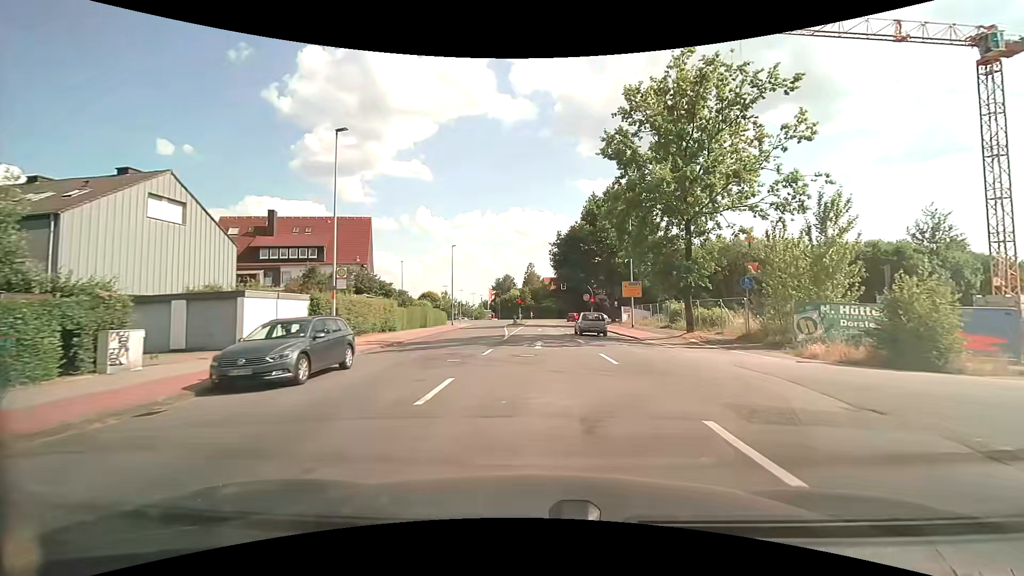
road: tertiary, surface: asphalt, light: Day
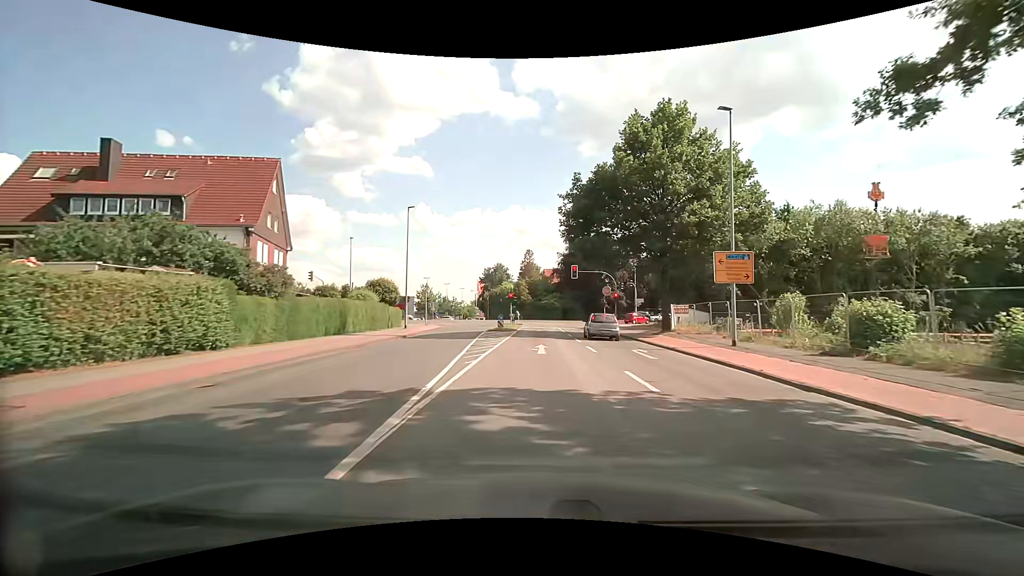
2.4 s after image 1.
(0.0, +22.5) m; 0°
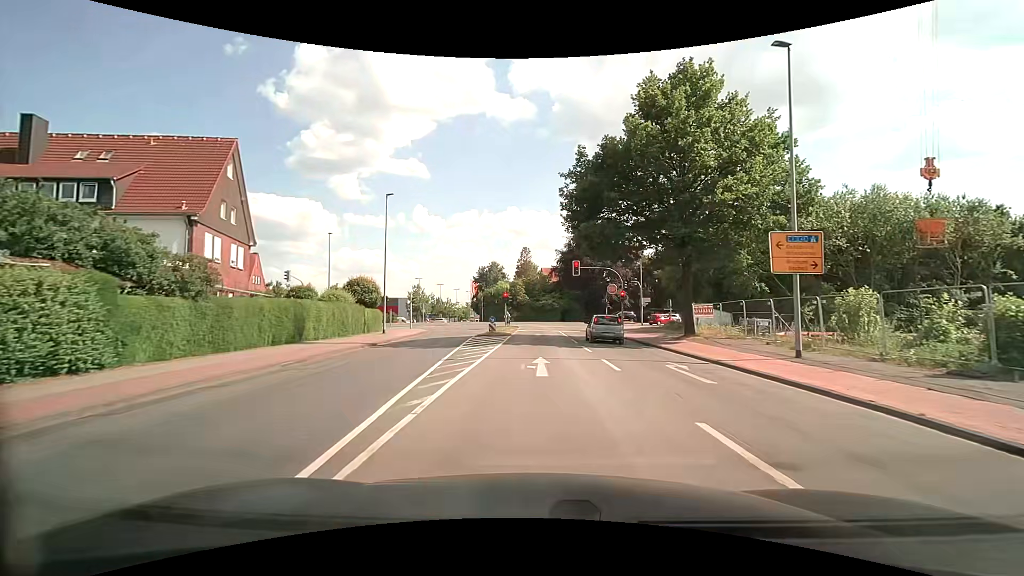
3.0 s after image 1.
(0.0, +5.3) m; +1°
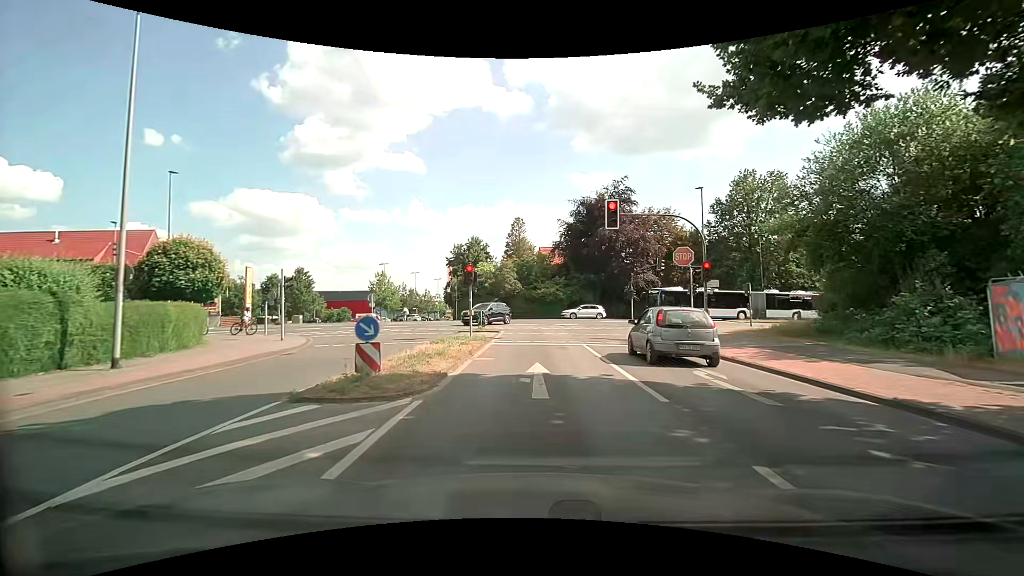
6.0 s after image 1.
(-0.2, +22.9) m; -1°
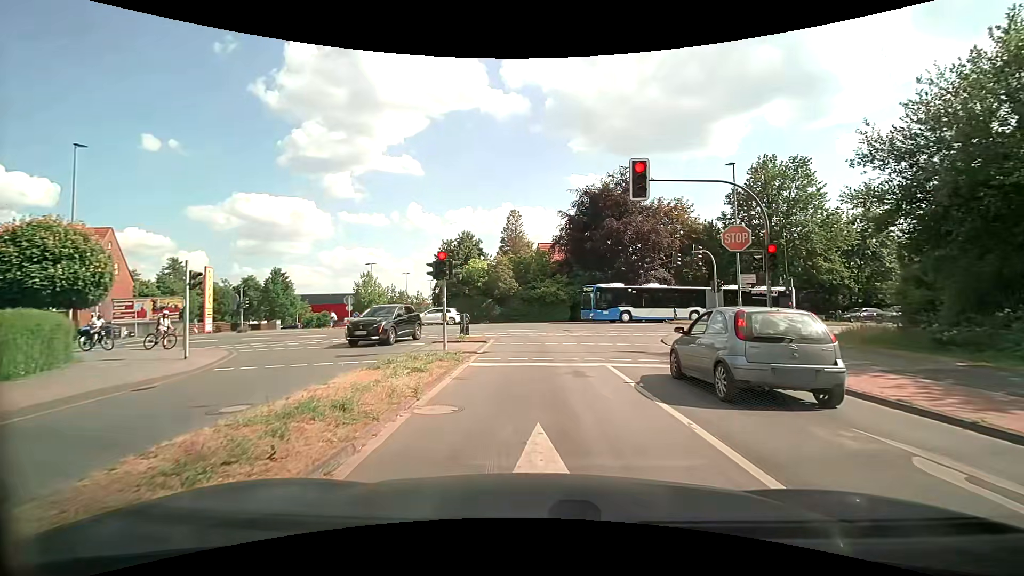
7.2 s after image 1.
(+0.1, +6.2) m; 0°
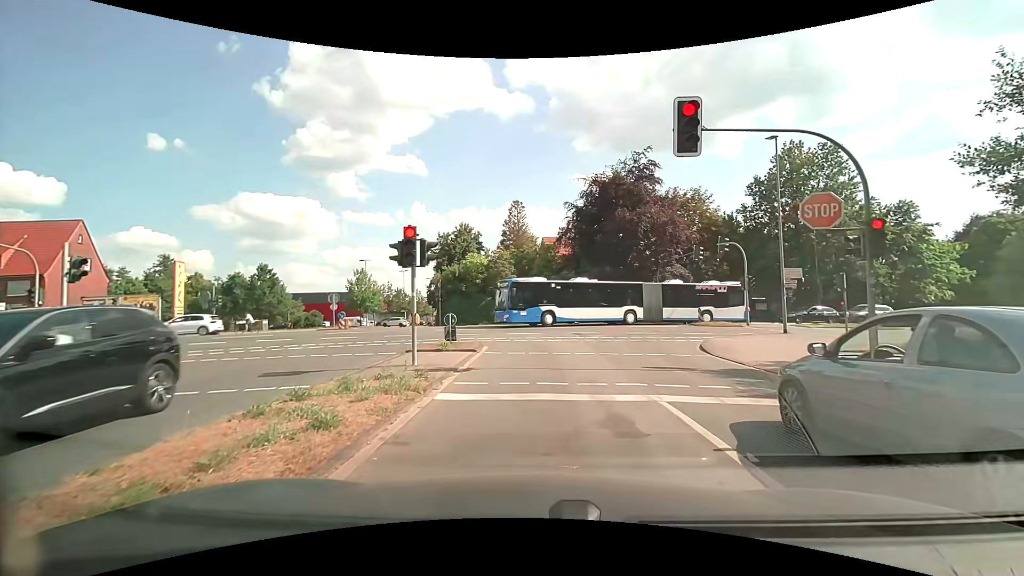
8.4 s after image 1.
(0.0, +4.6) m; 0°
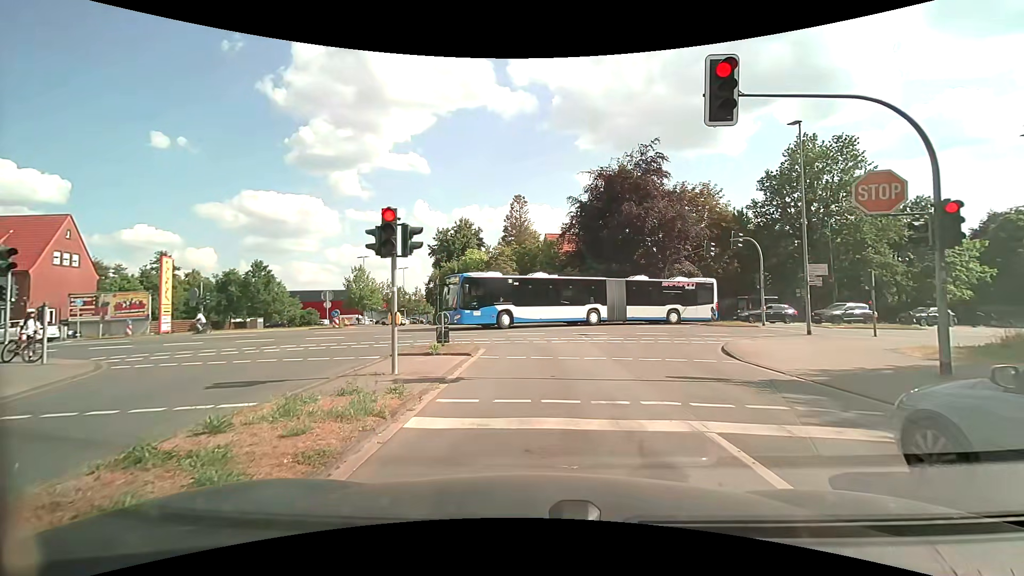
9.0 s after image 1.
(0.0, +1.8) m; 0°
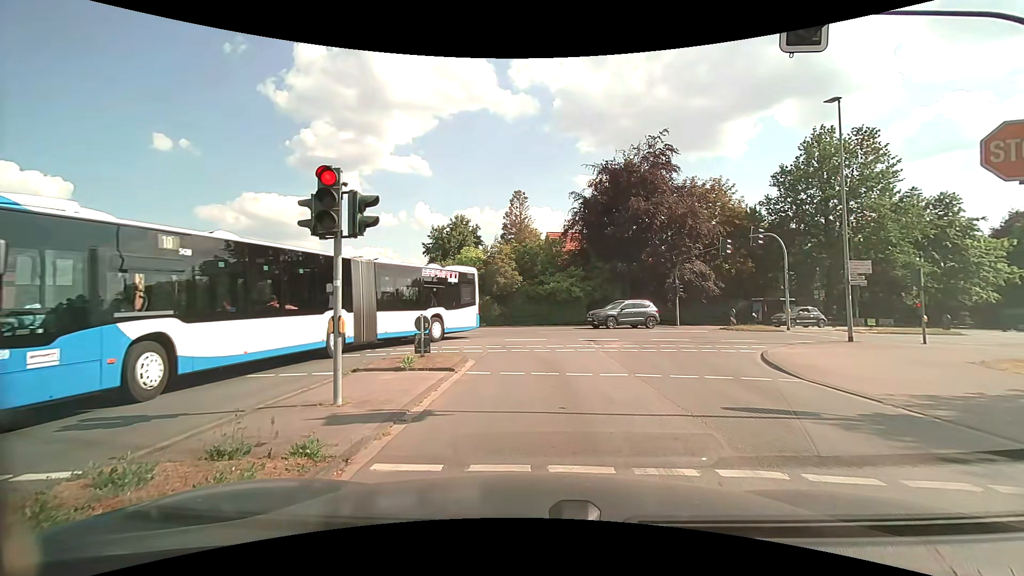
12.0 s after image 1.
(0.0, +2.7) m; +2°
(0, +10) (-2, +20) (-8, +27) (-18, +30) (-28, +29) (-37, +26) (-47, +23) (-56, +19) (-65, +16) (-75, +13) m
